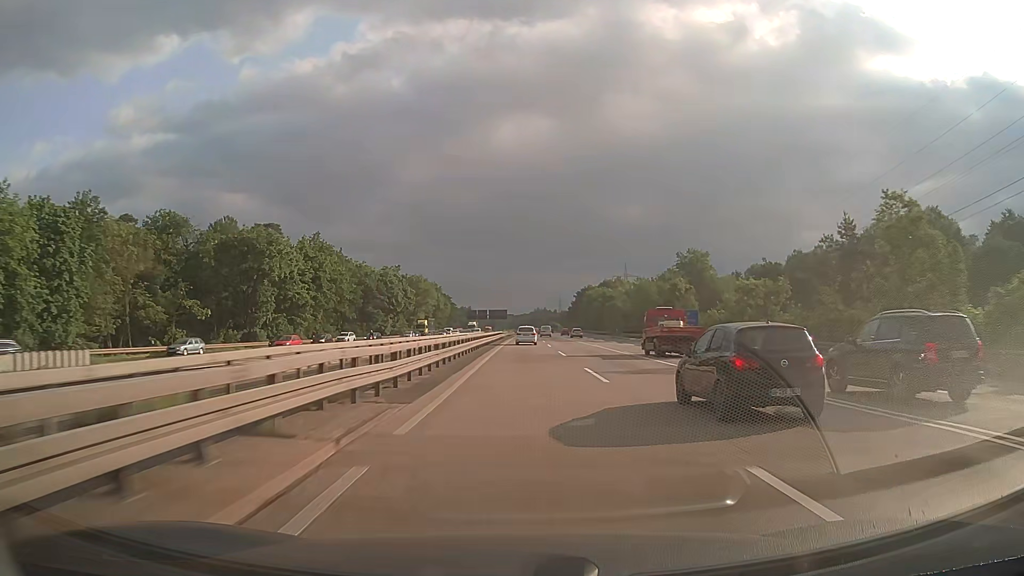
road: motorway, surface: asphalt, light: Day
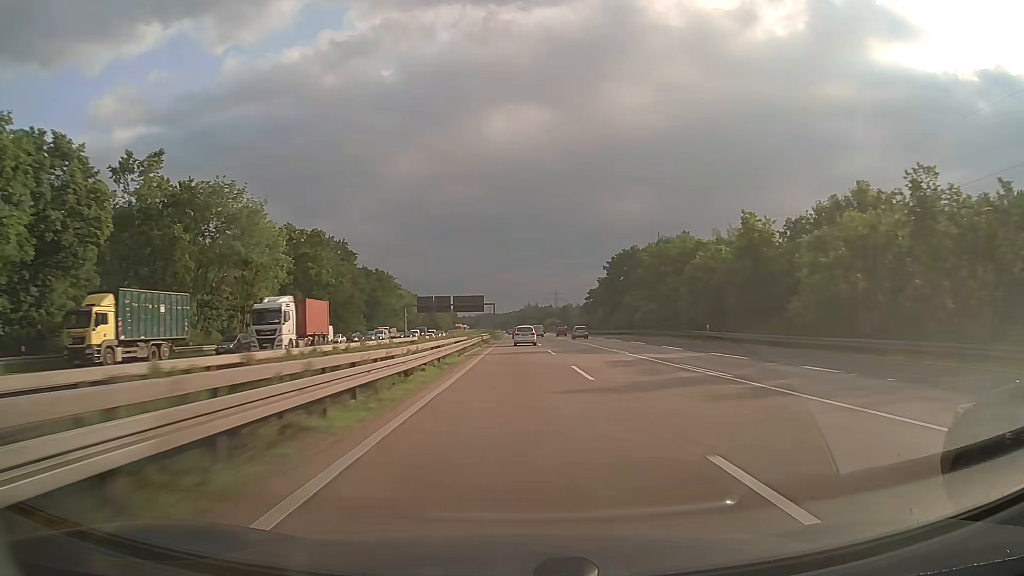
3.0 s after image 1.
(+1.2, +105.5) m; +1°
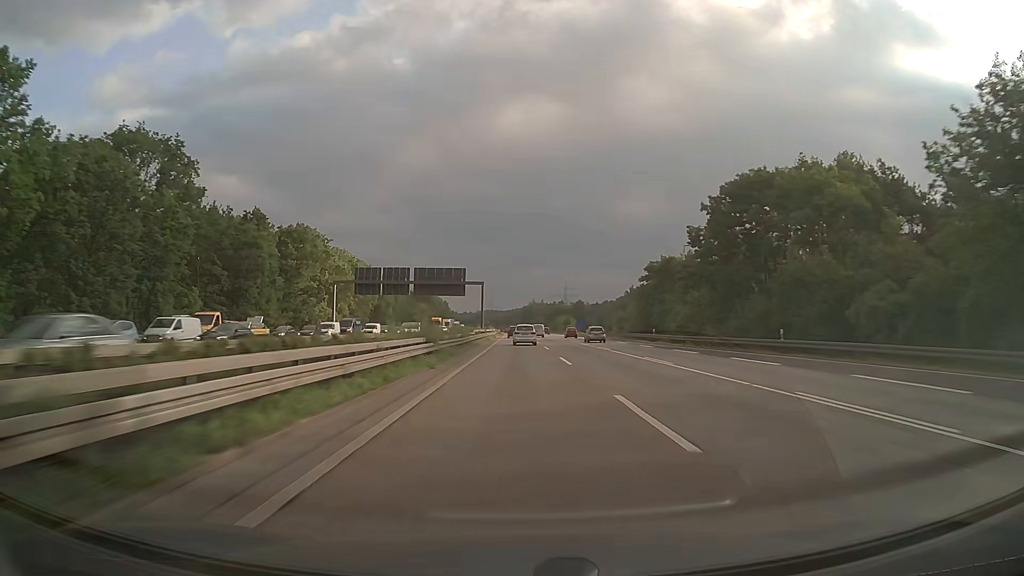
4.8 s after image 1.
(-0.1, +63.8) m; 0°
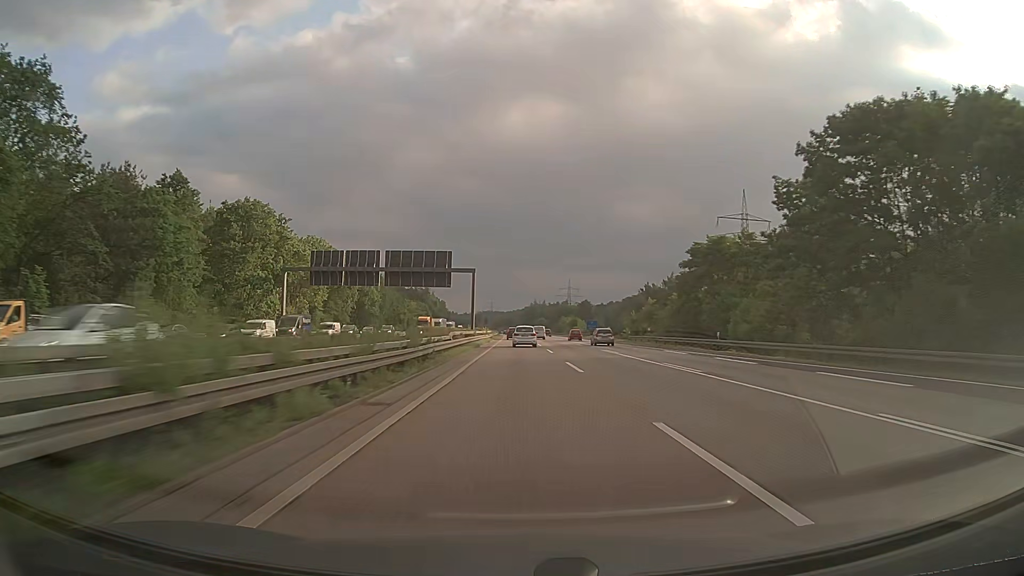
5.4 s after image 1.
(-0.1, +21.3) m; 0°
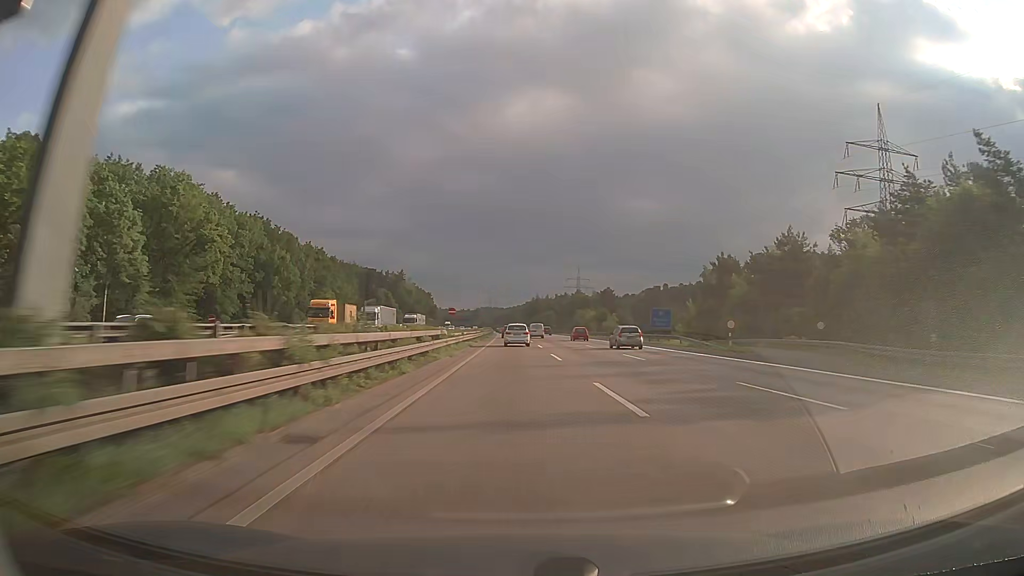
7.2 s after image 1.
(0.0, +64.1) m; 0°
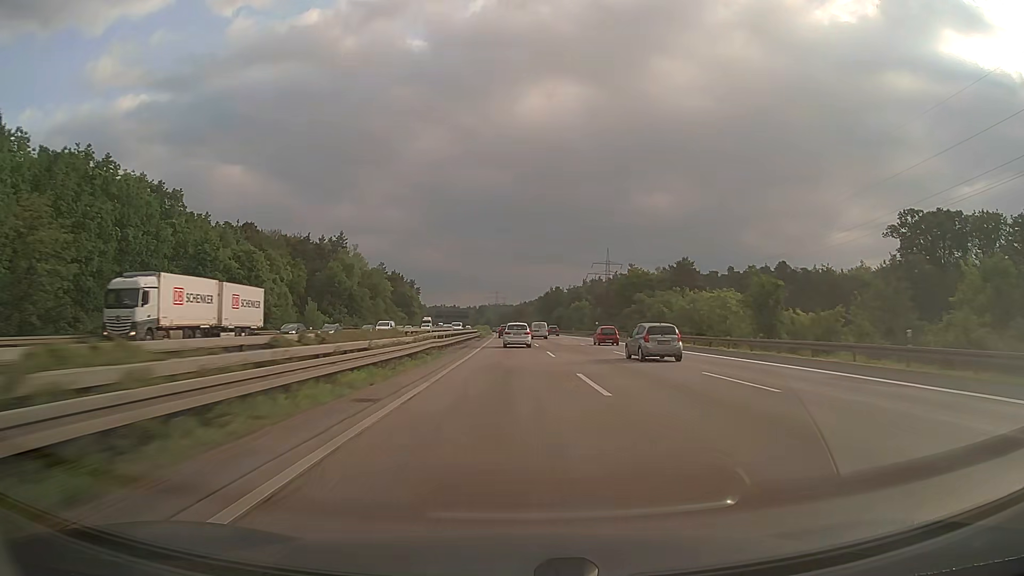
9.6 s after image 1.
(-0.7, +84.7) m; -1°
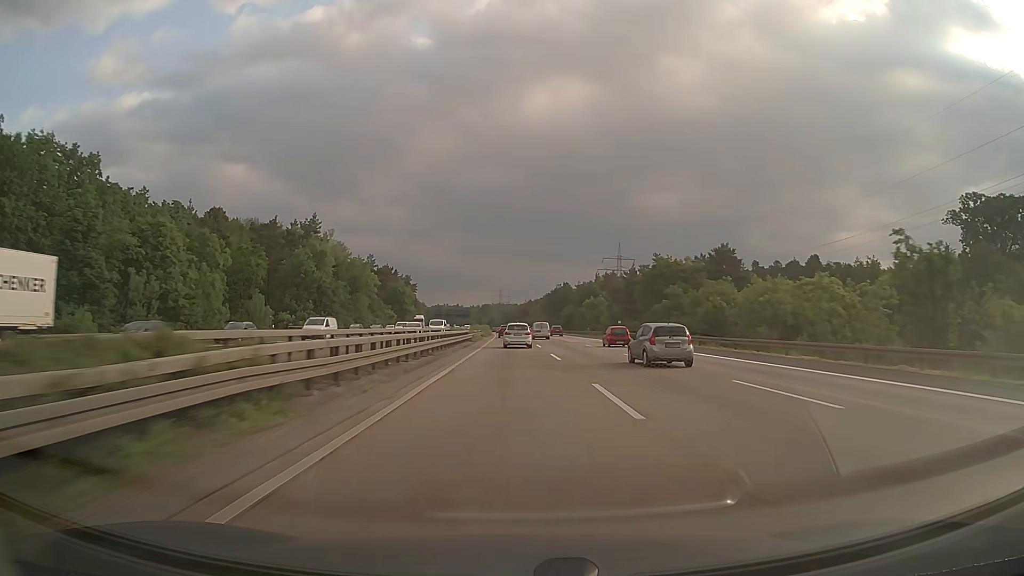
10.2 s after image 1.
(0.0, +20.9) m; 0°
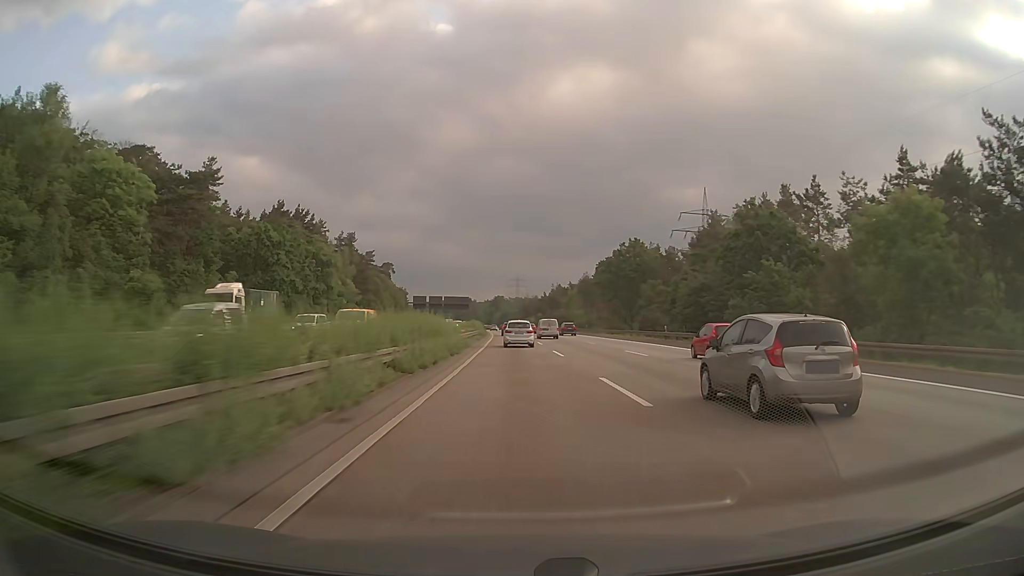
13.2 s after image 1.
(-1.7, +104.4) m; -2°
(0, +10) (0, +20) (0, +30) (0, +40) (0, +50) (0, +60) (-1, +70) (-1, +80) (-1, +90) (-2, +100) m
